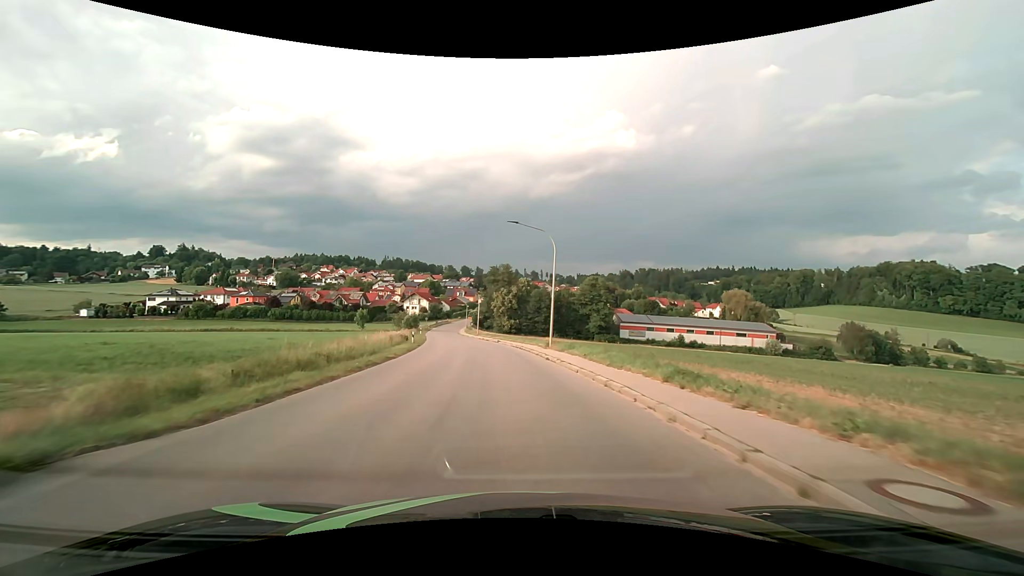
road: tertiary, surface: asphalt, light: Day
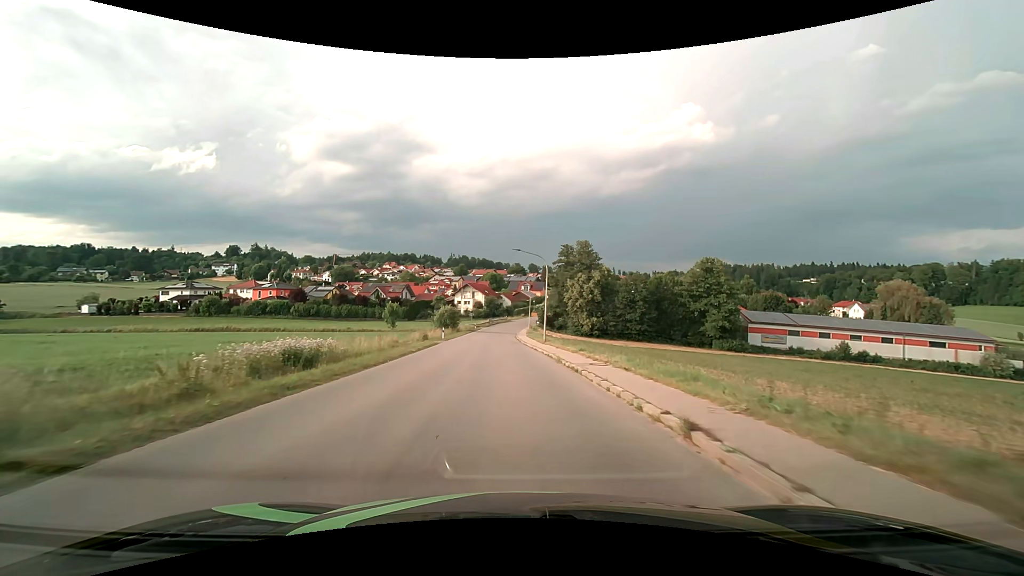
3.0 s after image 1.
(-2.6, +38.5) m; -8°
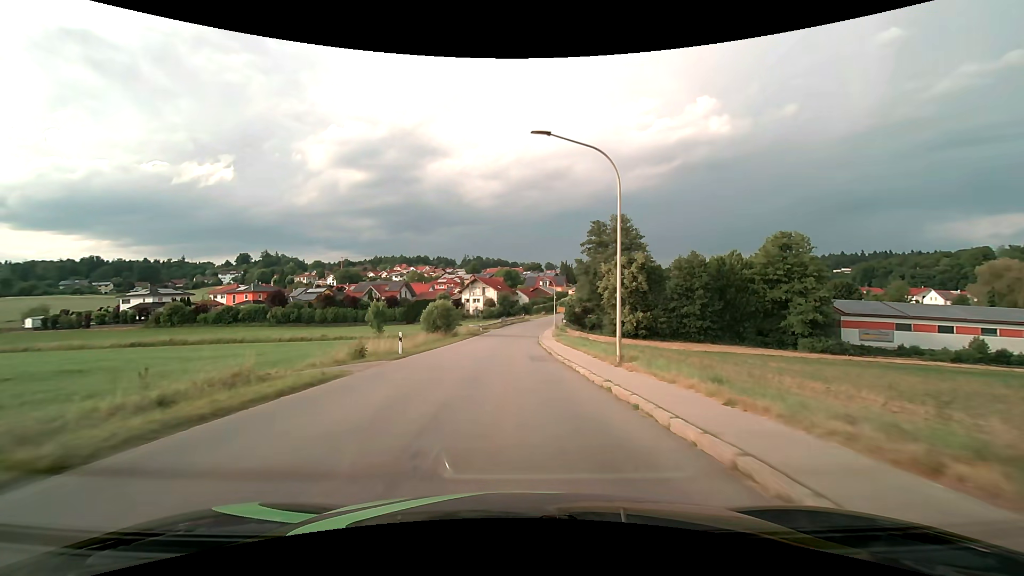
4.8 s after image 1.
(-0.4, +23.3) m; -2°
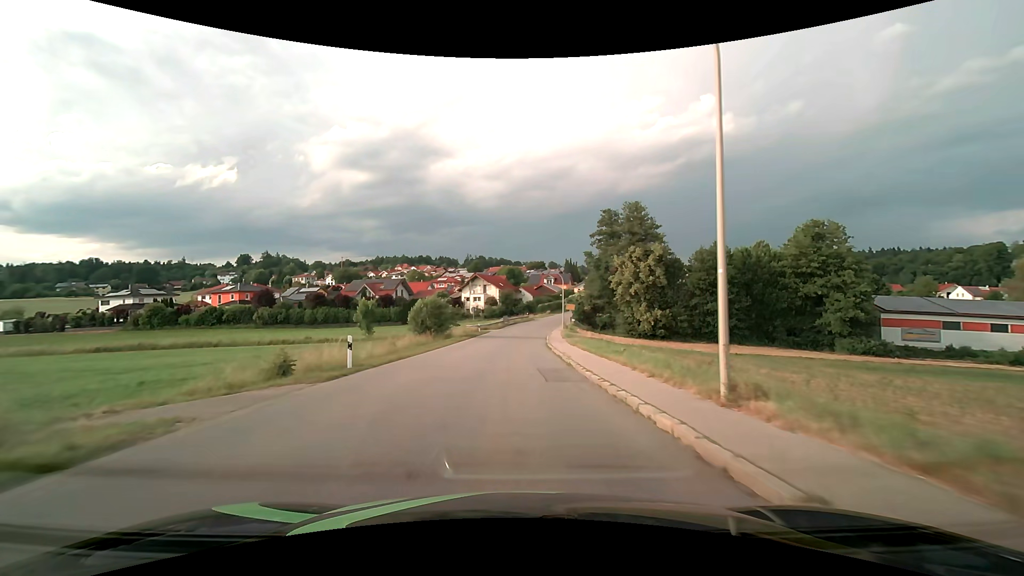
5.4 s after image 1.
(0.0, +7.8) m; 0°
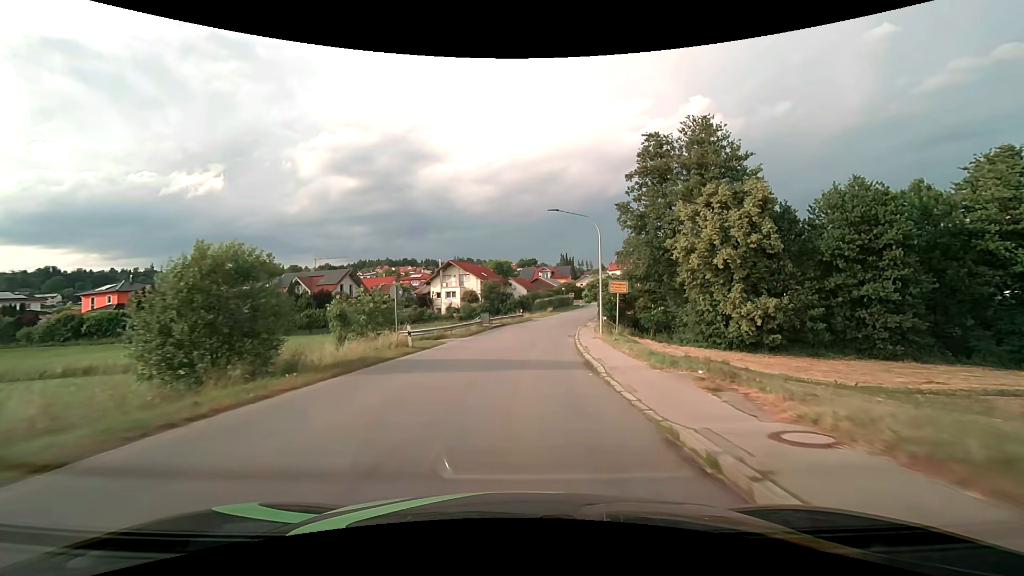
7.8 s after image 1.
(+0.1, +31.5) m; +1°
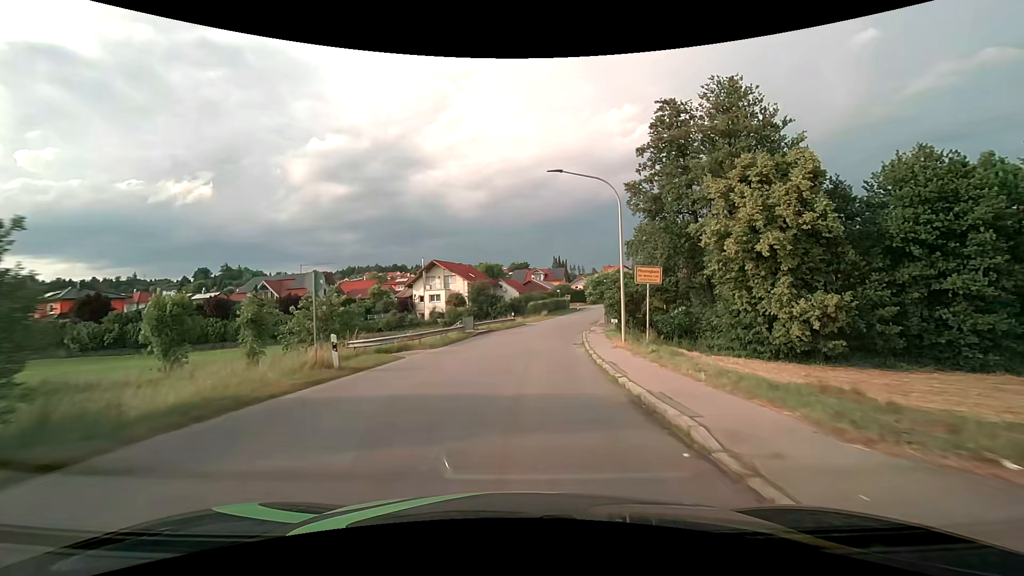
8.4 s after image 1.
(+0.1, +7.9) m; +1°
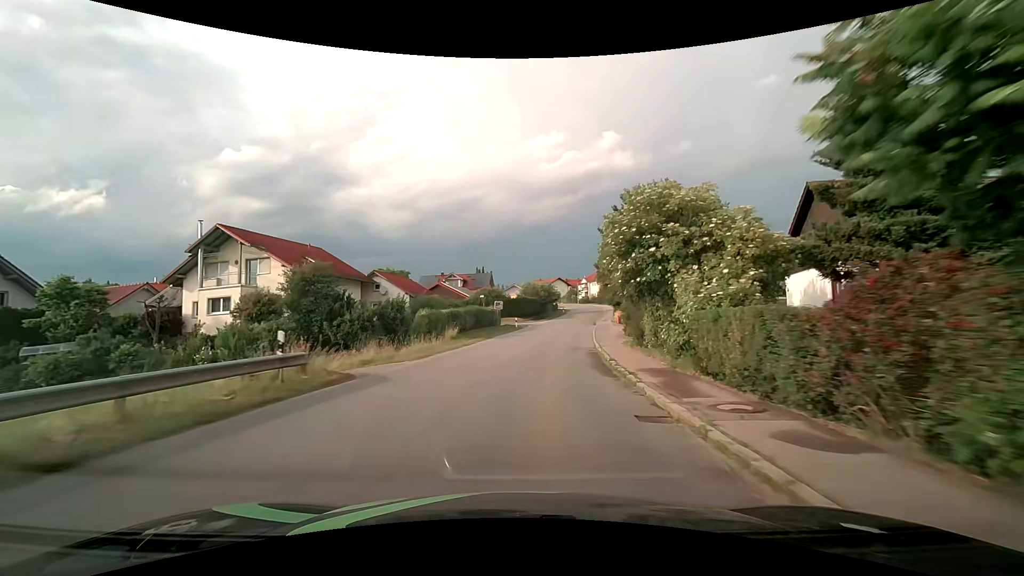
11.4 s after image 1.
(+2.7, +38.1) m; +9°
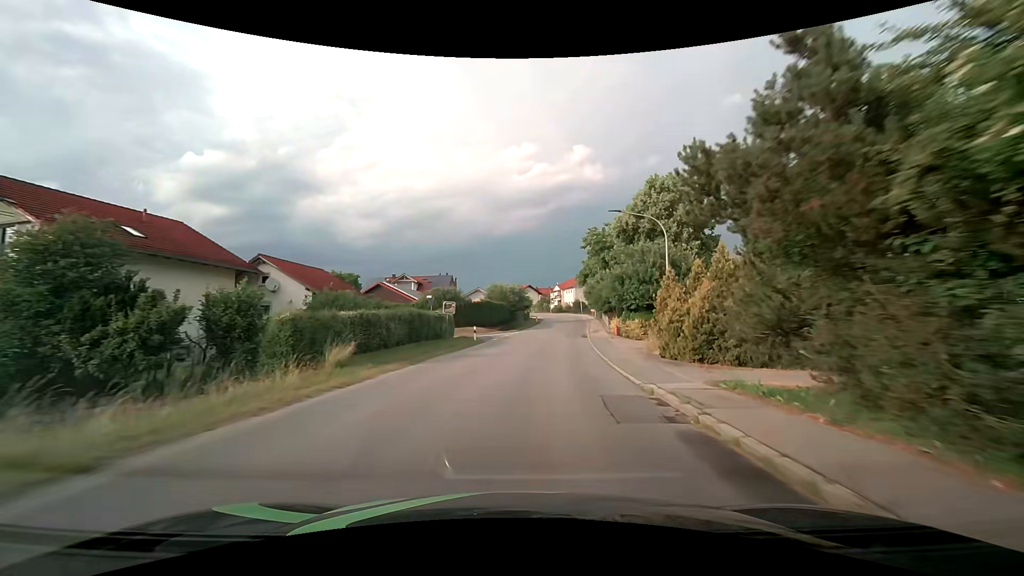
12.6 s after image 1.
(+0.4, +15.4) m; +4°
(0, +10) (+1, +20) (+2, +30) (+4, +40) (+5, +50) (+6, +60) (+8, +70) (+9, +79) (+10, +89) (+10, +99) m
